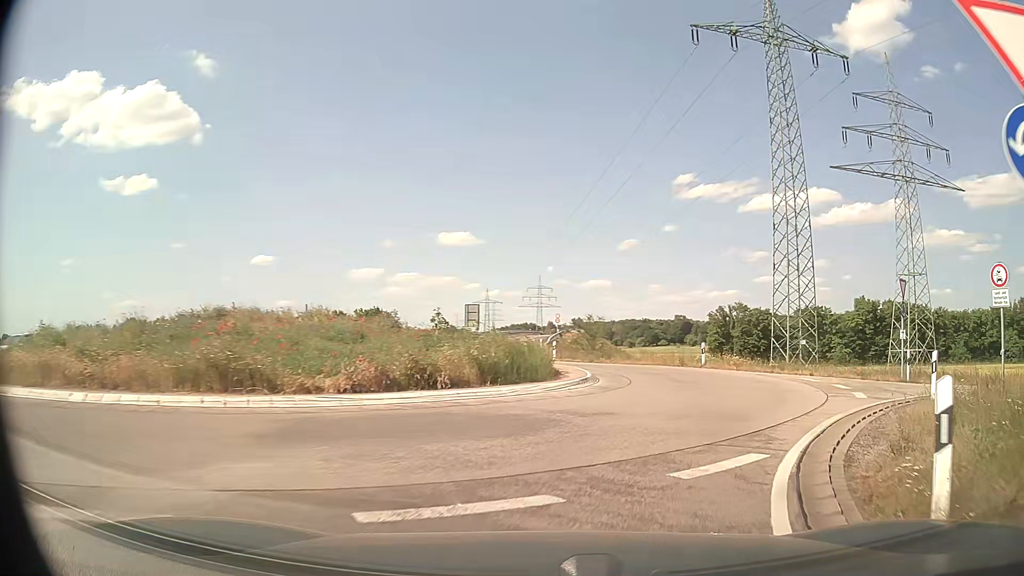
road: secondary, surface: asphalt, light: Day
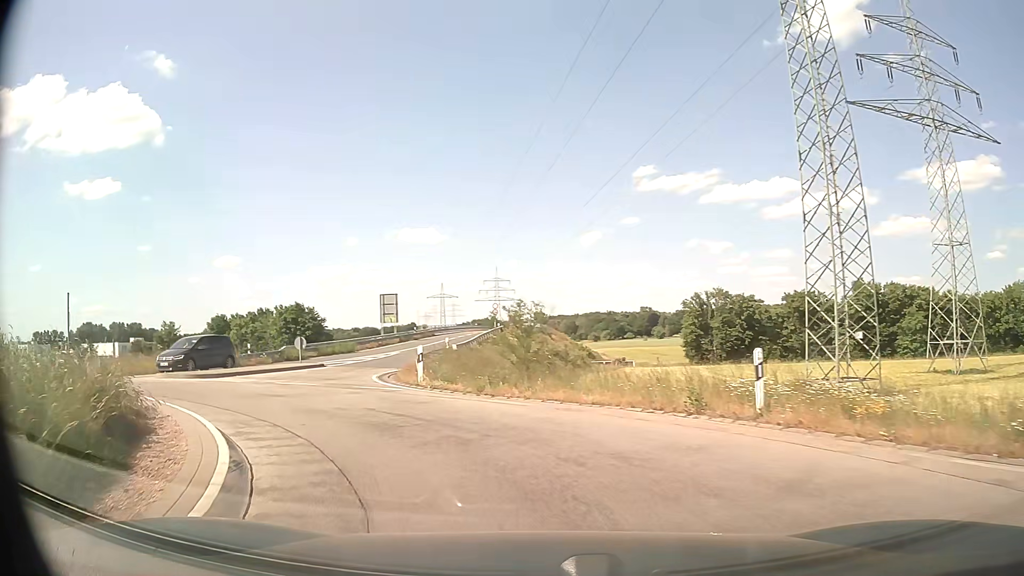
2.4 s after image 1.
(+3.1, +18.7) m; +3°
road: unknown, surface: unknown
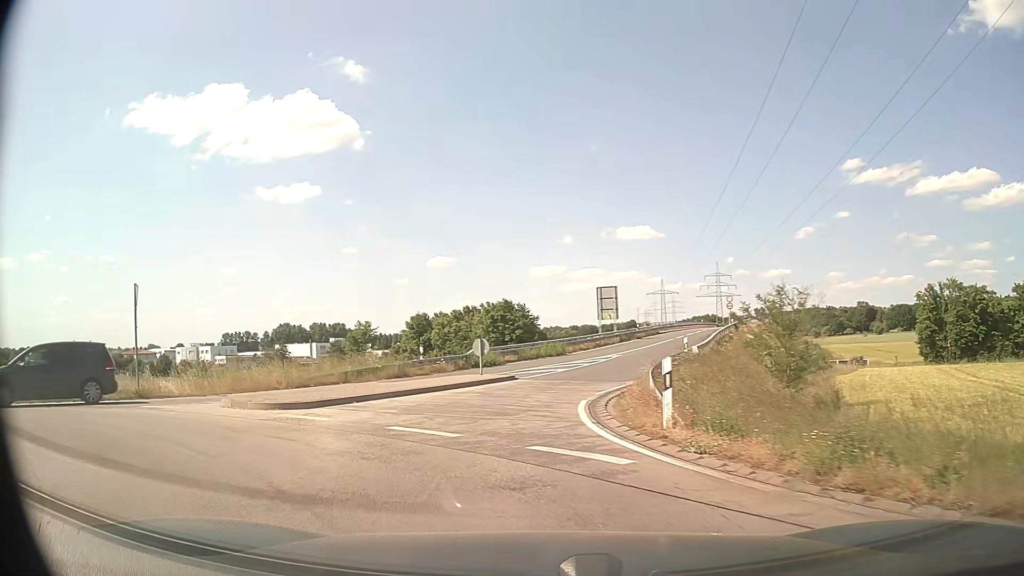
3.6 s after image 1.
(-1.4, +9.0) m; -18°
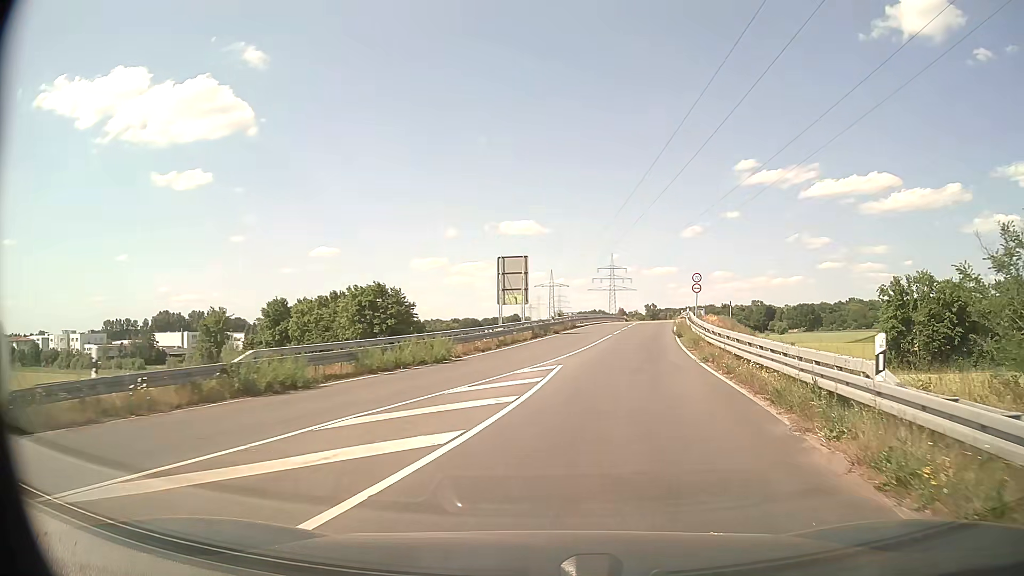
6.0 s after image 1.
(+0.1, +20.0) m; +10°
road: secondary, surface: asphalt
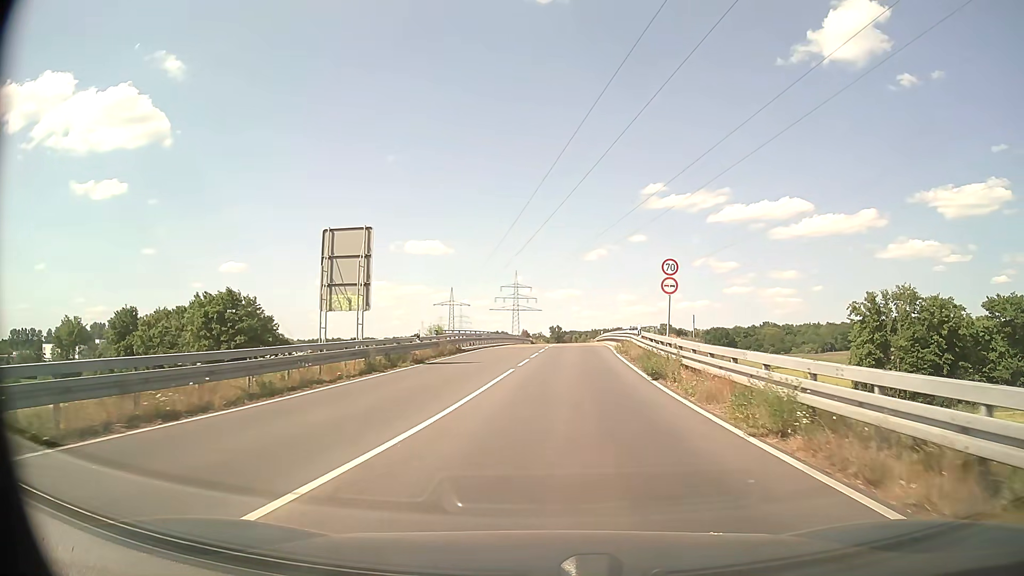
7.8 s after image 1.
(+1.5, +18.3) m; +7°
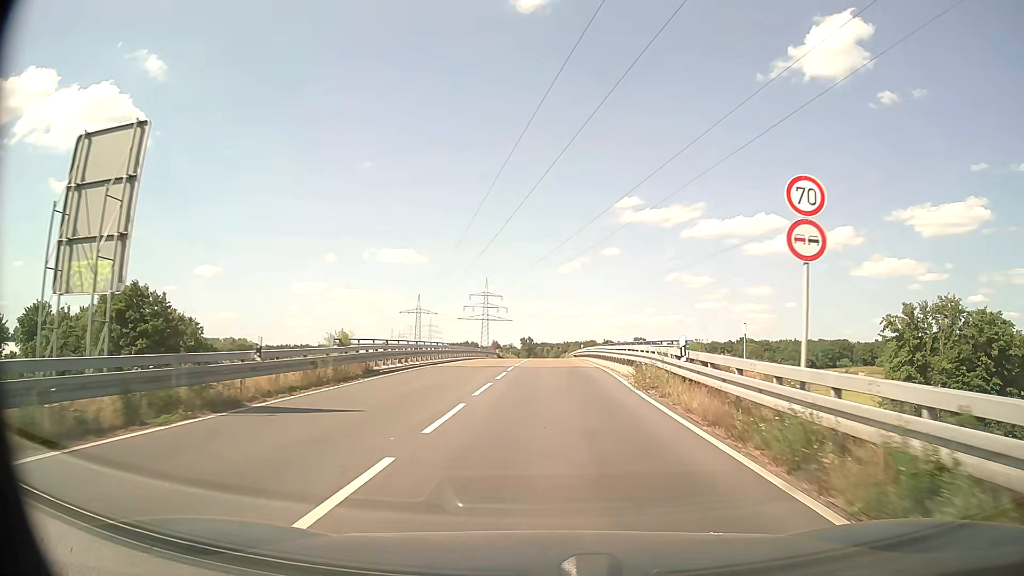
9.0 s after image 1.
(+0.4, +14.0) m; +3°
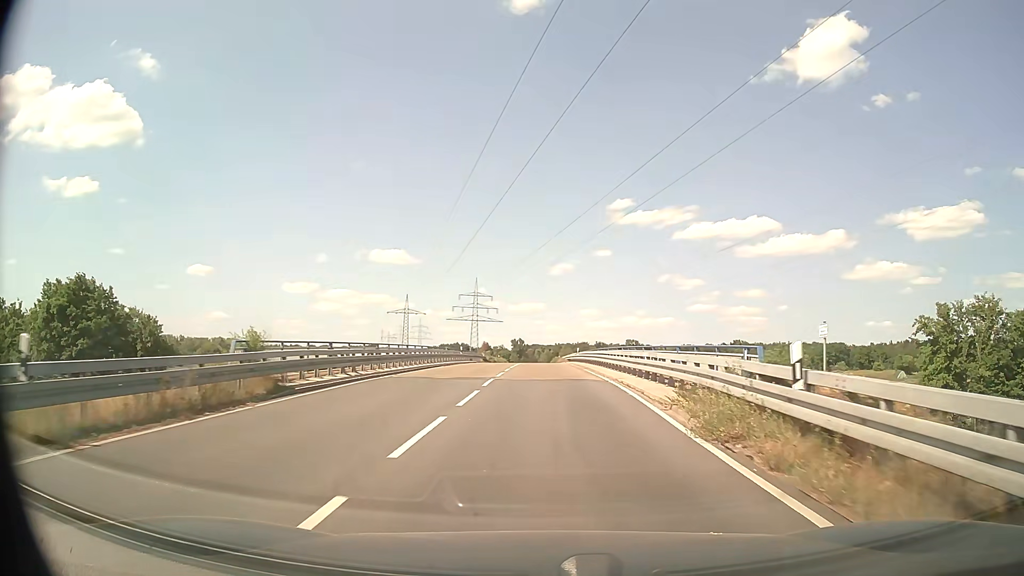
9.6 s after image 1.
(+0.1, +7.5) m; +1°
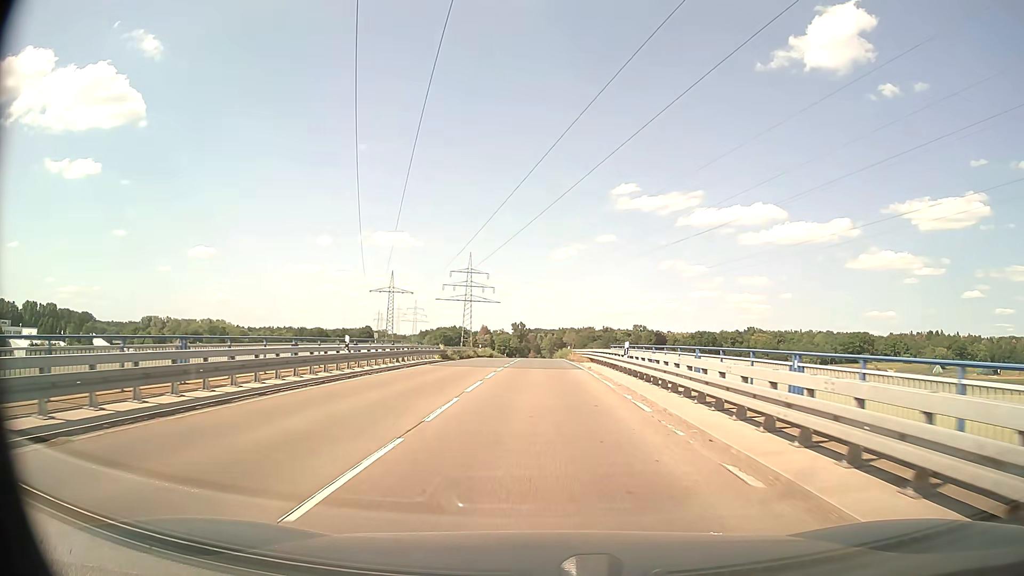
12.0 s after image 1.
(+0.2, +32.4) m; 0°
(0, +10) (0, +20) (0, +30) (0, +40) (0, +50) (0, +60) (0, +70) (0, +80) (0, +90) (0, +100) m
